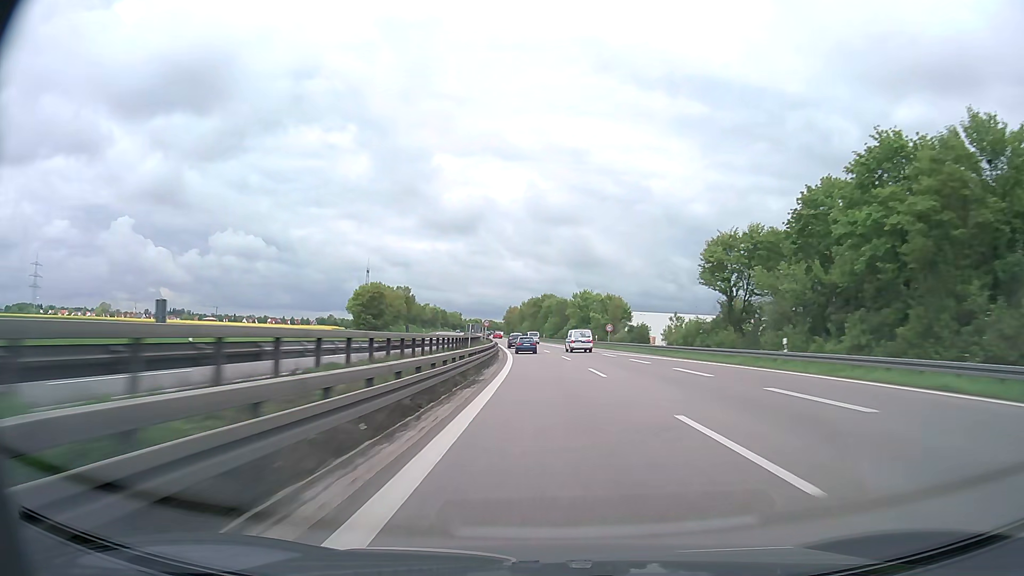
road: trunk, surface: asphalt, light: Day
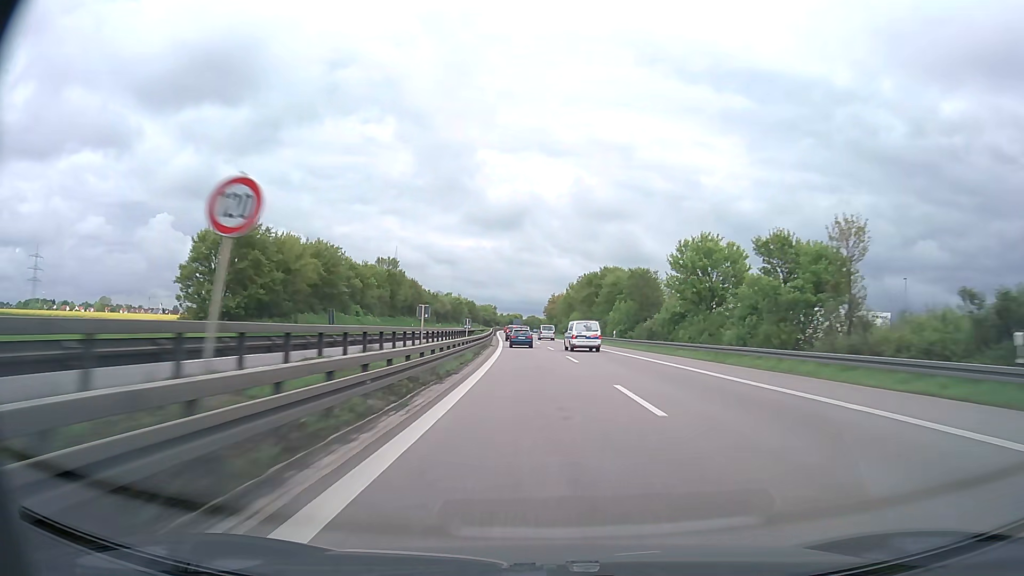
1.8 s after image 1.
(-2.4, +66.4) m; -4°
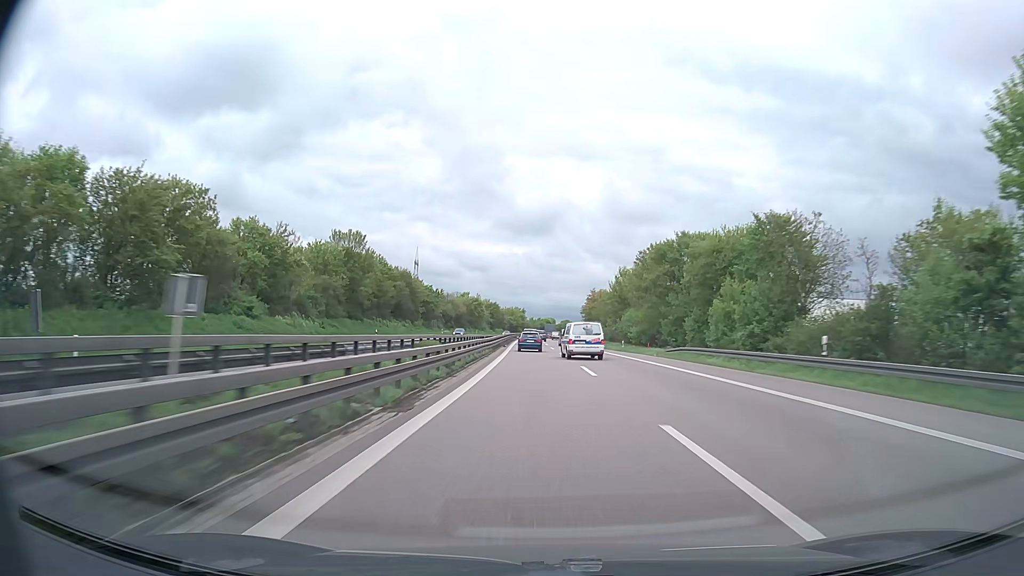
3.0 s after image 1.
(-1.1, +42.4) m; -3°
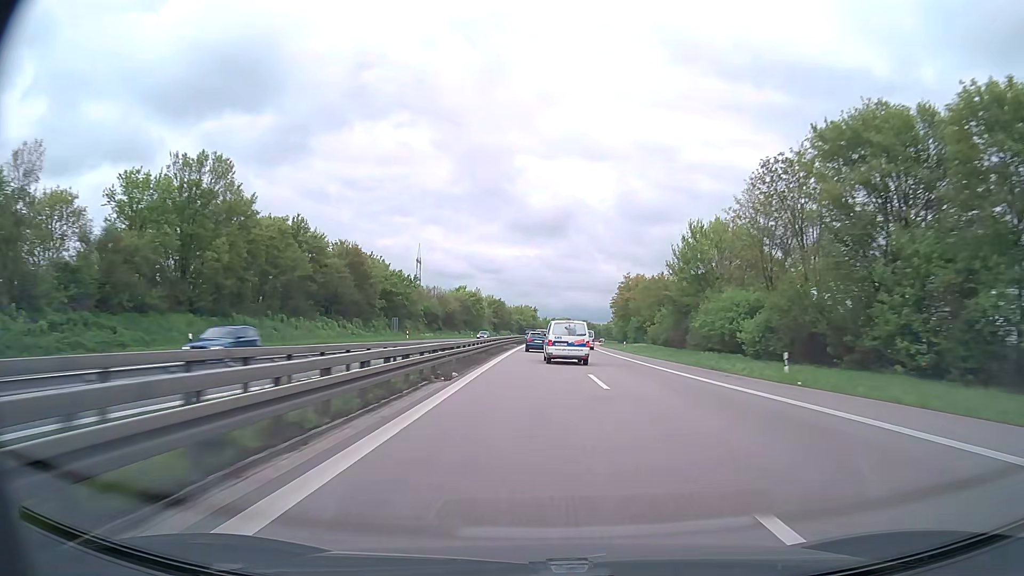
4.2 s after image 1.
(-0.6, +40.7) m; -1°
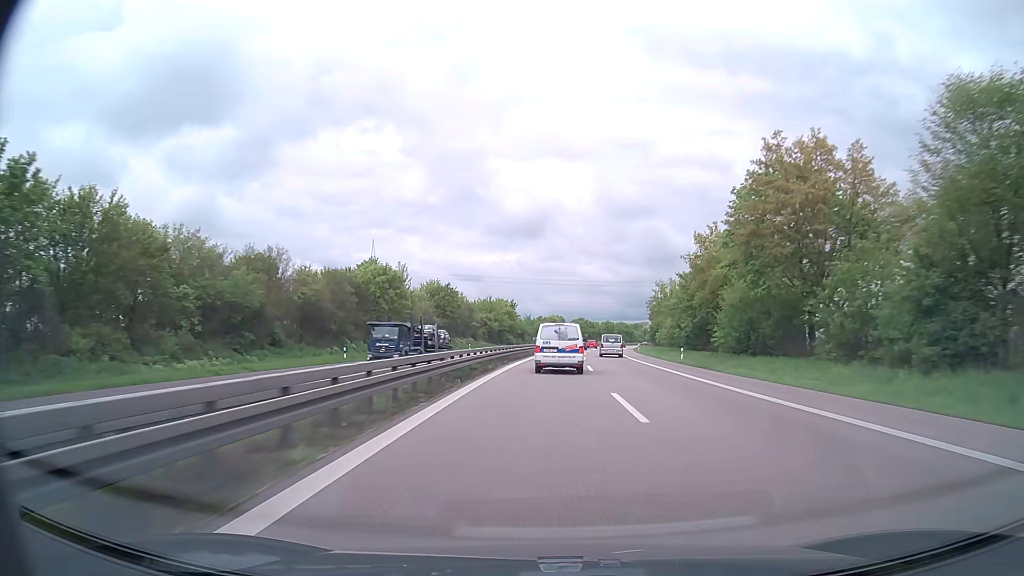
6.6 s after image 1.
(-0.1, +77.5) m; +1°
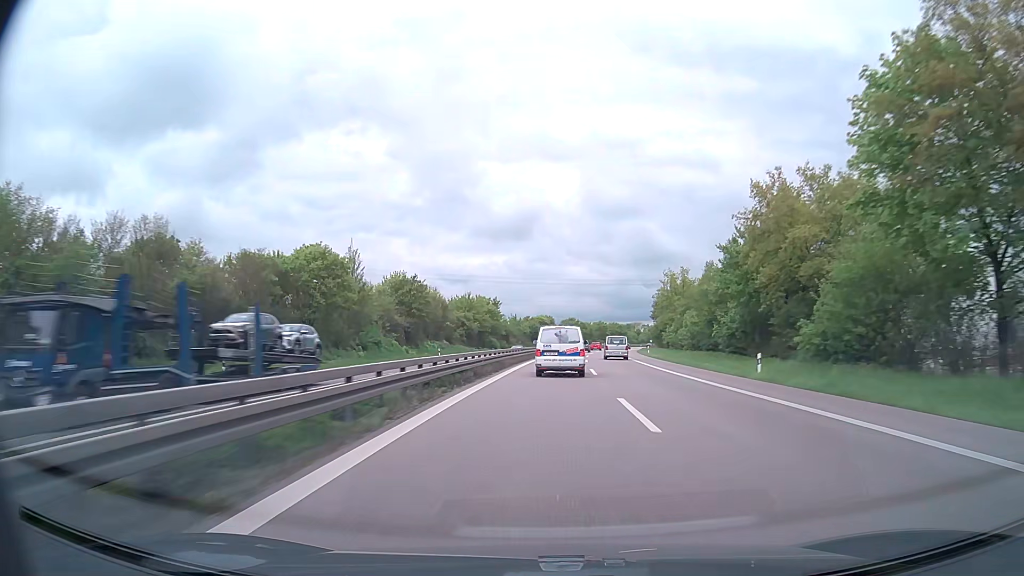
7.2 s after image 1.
(+0.2, +19.1) m; +1°
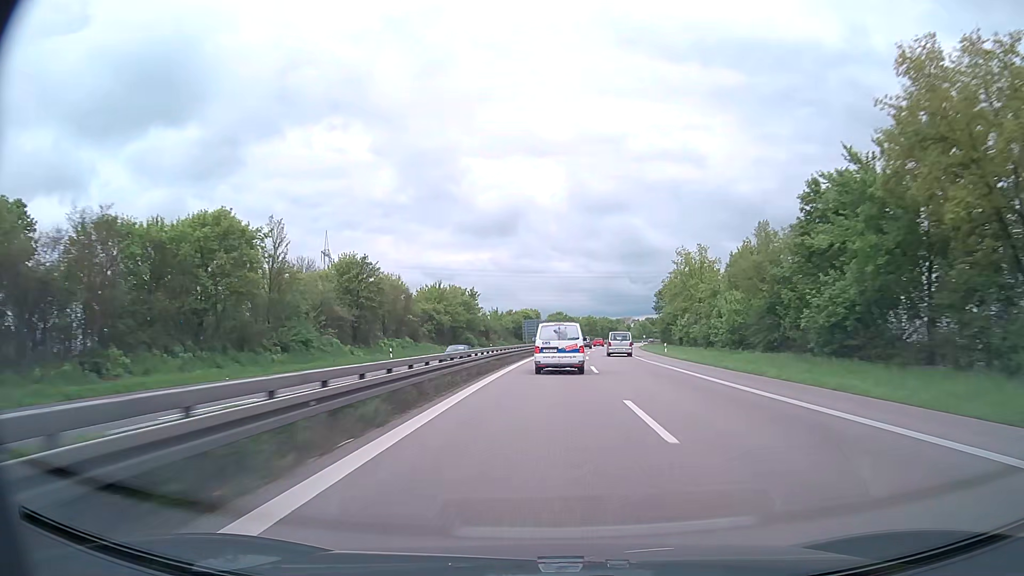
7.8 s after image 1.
(+0.2, +19.2) m; +1°
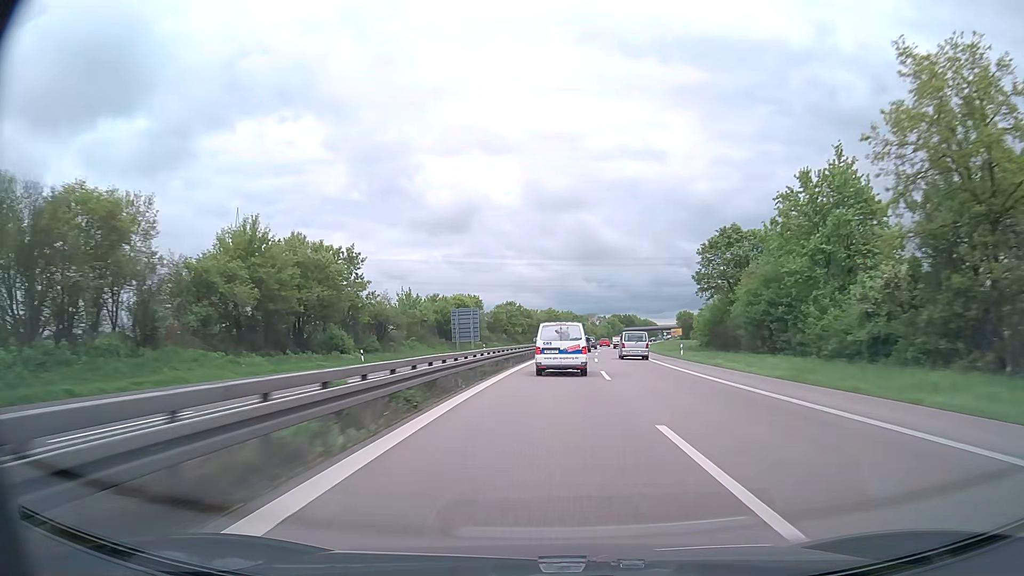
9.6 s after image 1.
(+2.0, +58.4) m; +4°
(0, +10) (0, +20) (+1, +30) (+1, +40) (+2, +50) (+2, +60) (+3, +70) (+4, +80) (+6, +90) (+7, +100) m
